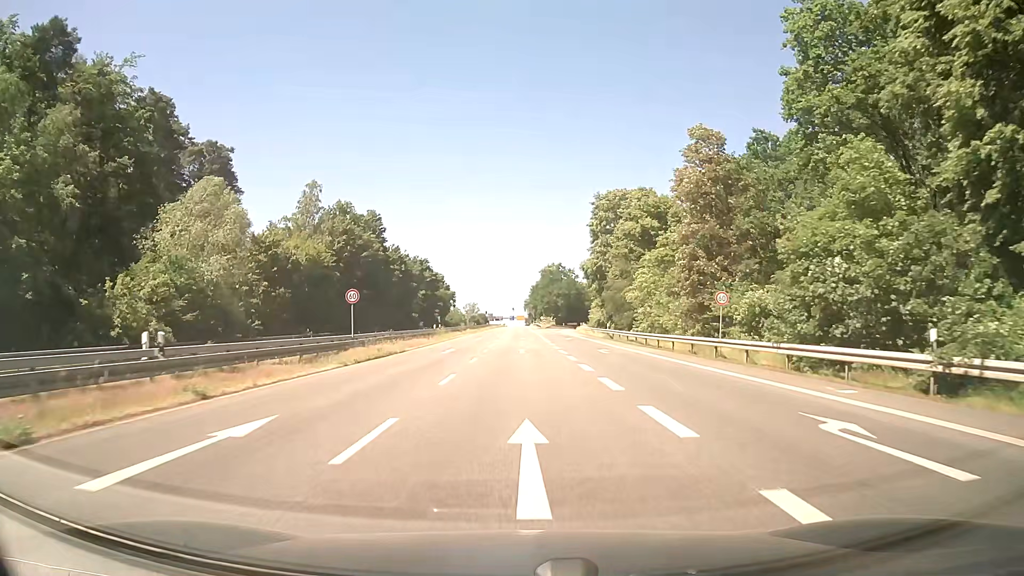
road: secondary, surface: asphalt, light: Day
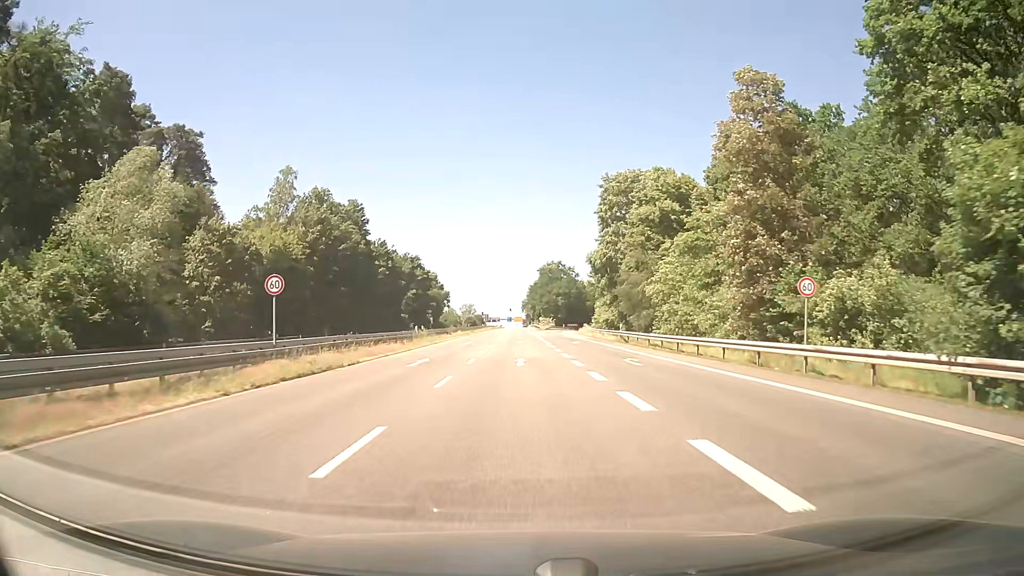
(+0.1, +9.5) m; +1°
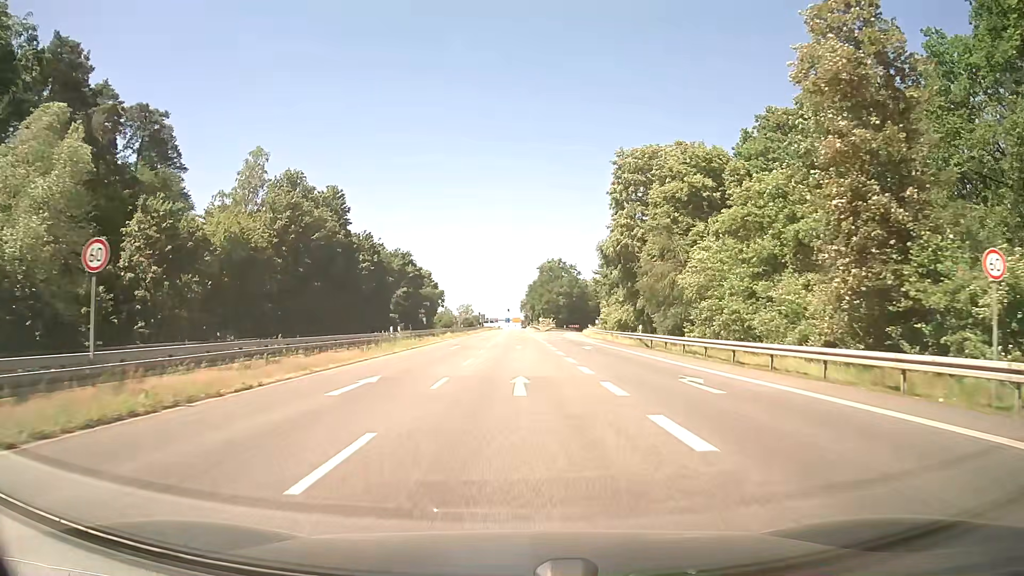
(0.0, +9.5) m; 0°
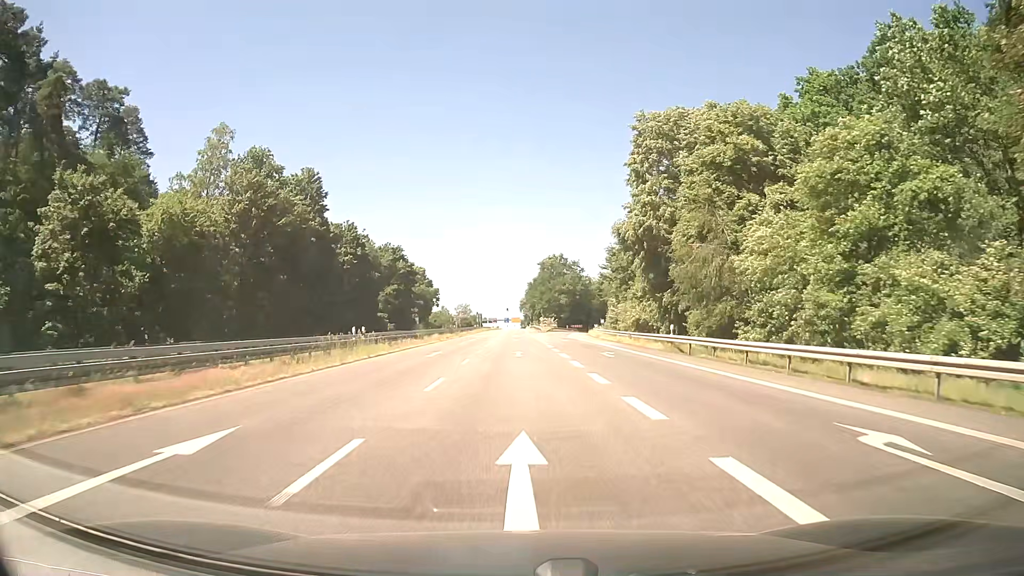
(0.0, +9.5) m; 0°
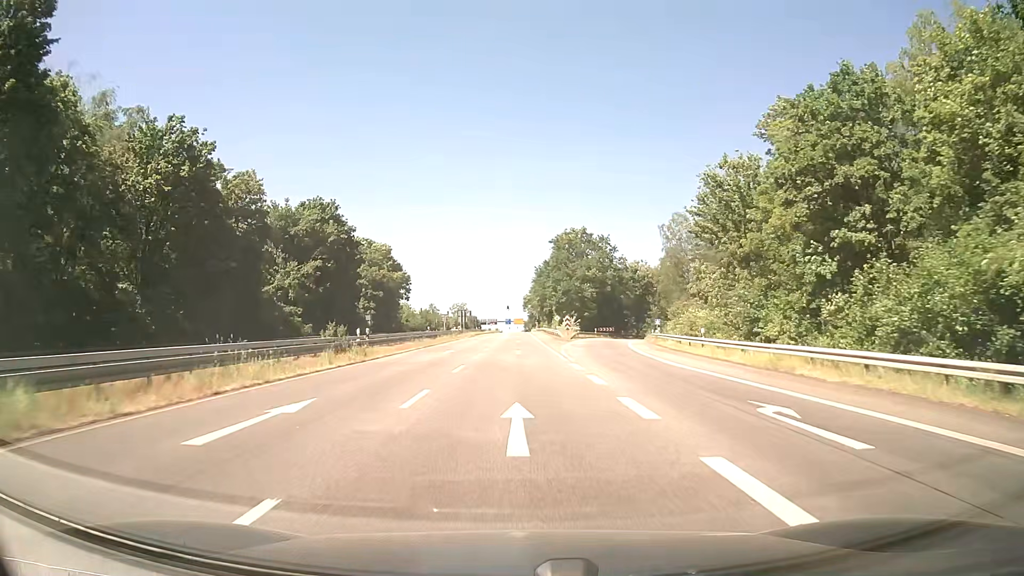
(-0.1, +47.7) m; 0°
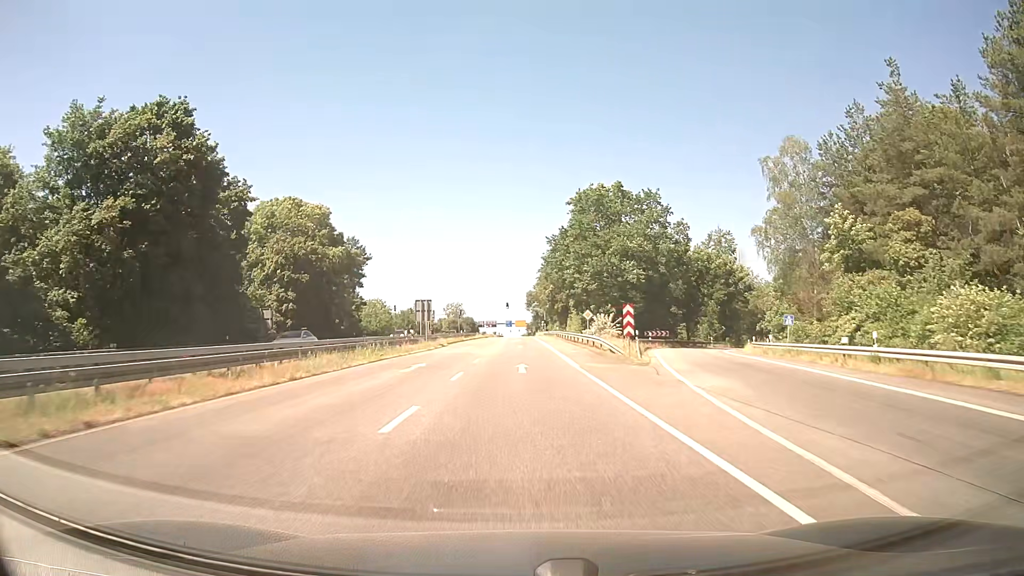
(-0.1, +38.3) m; 0°
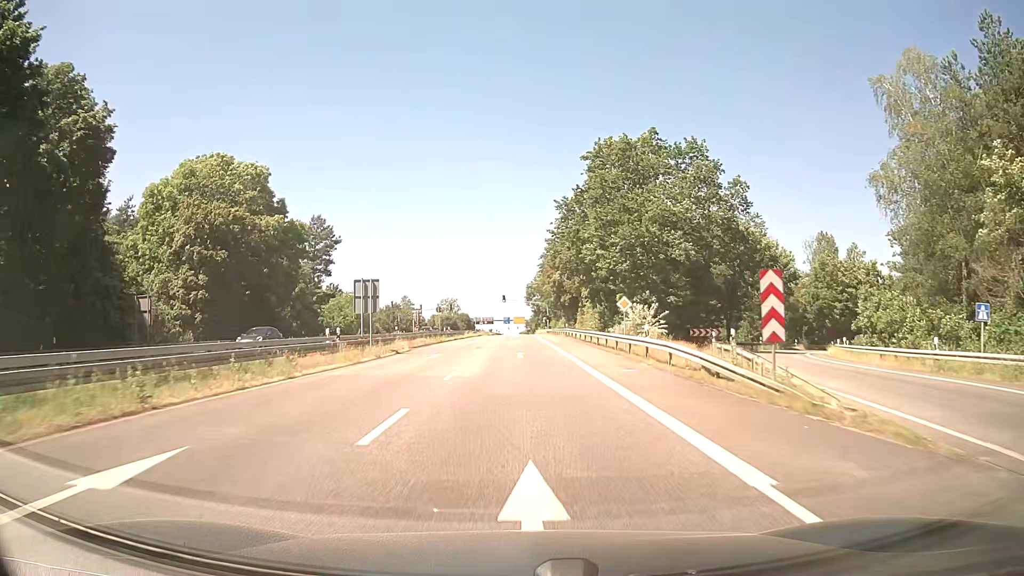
(0.0, +19.2) m; 0°
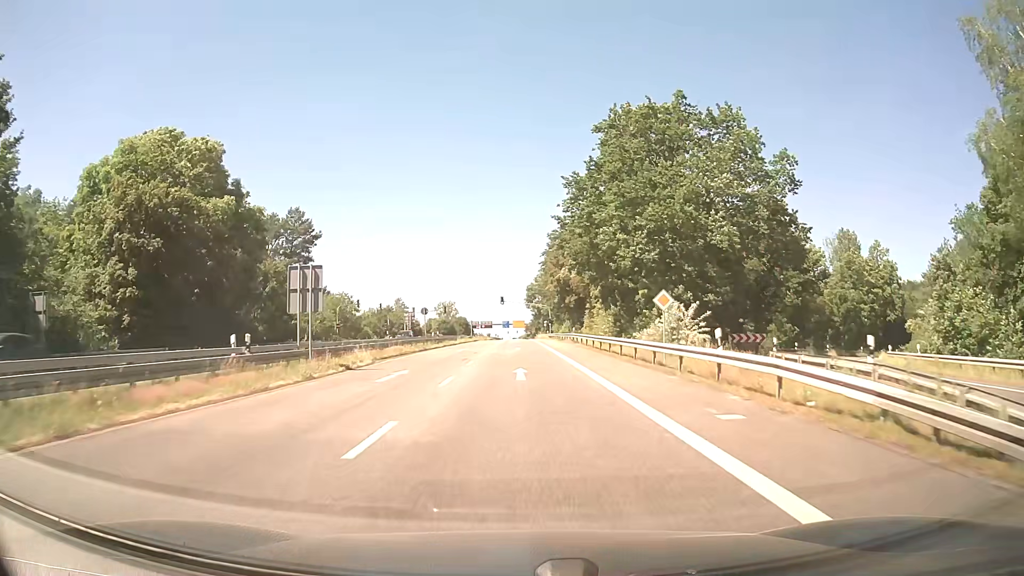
(0.0, +9.6) m; 0°
(0, +10) (0, +20) (0, +30) (0, +40) (0, +50) (0, +60) (0, +70) (0, +80) (0, +90) (0, +100) m
